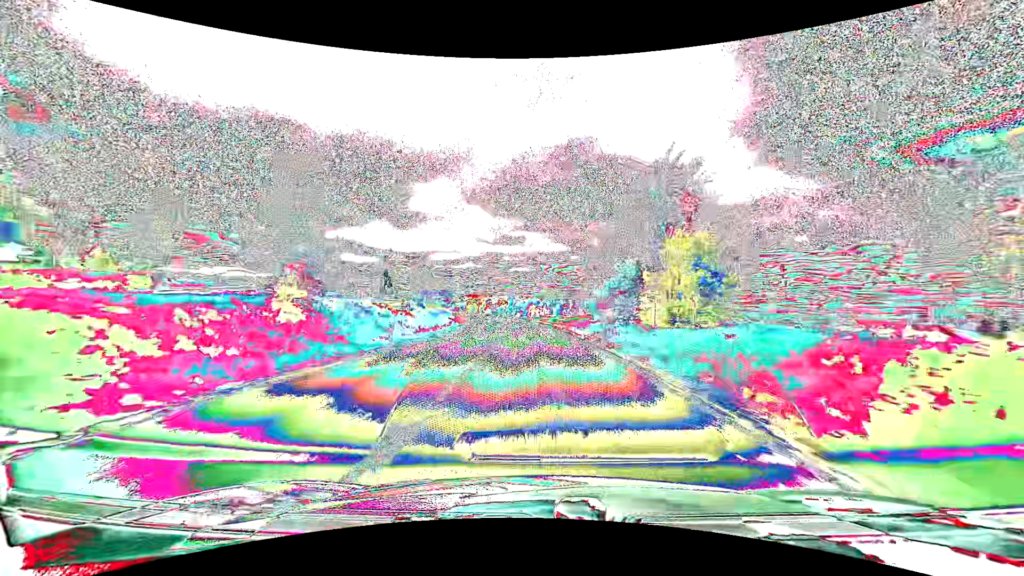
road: primary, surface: asphalt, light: Day
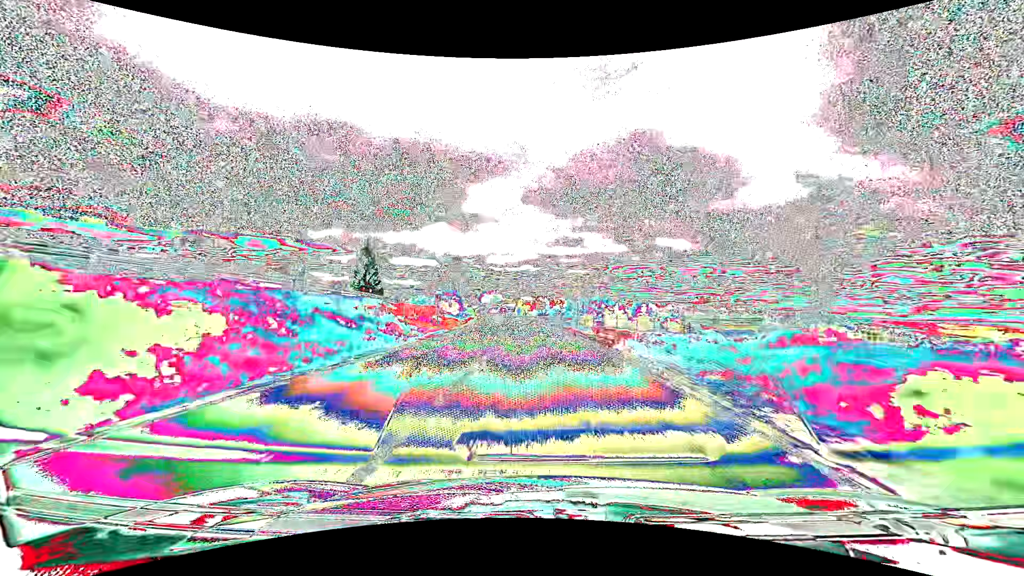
(-4.0, +72.7) m; -7°
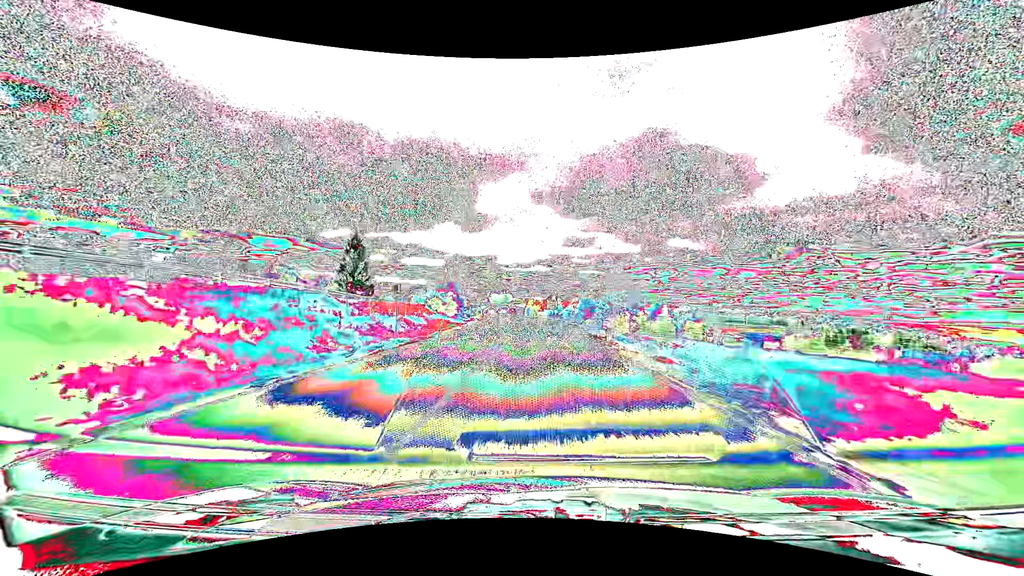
(-0.2, +14.5) m; -1°
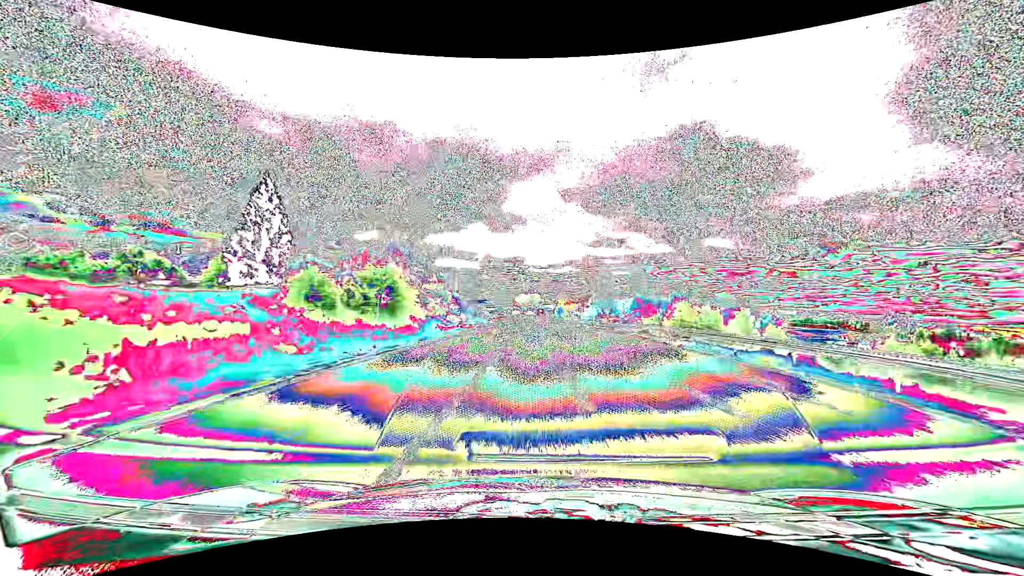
(-1.4, +43.8) m; -3°
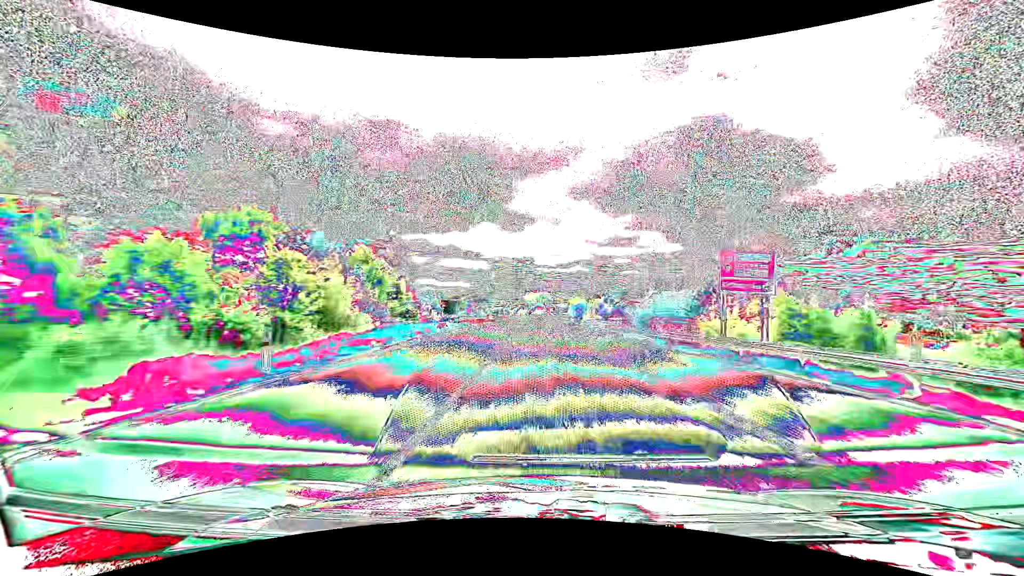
(-0.7, +44.3) m; -1°
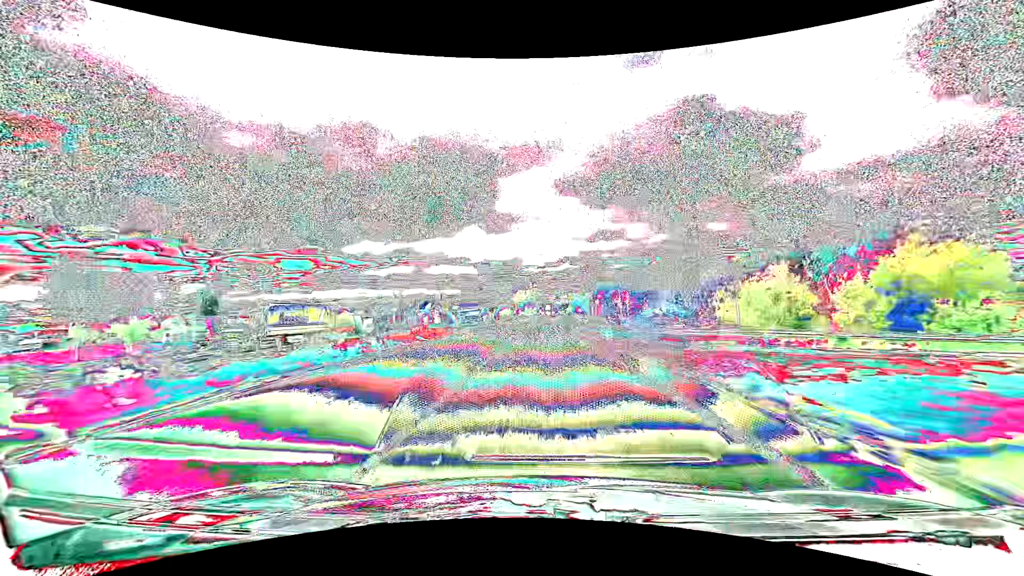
(+0.3, +74.8) m; +1°
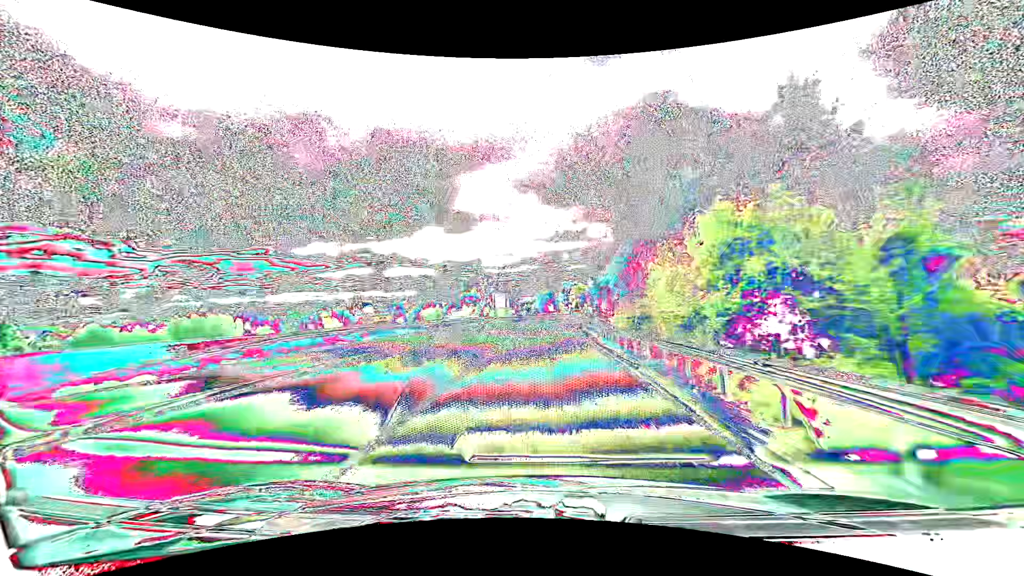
(+2.5, +76.0) m; +5°
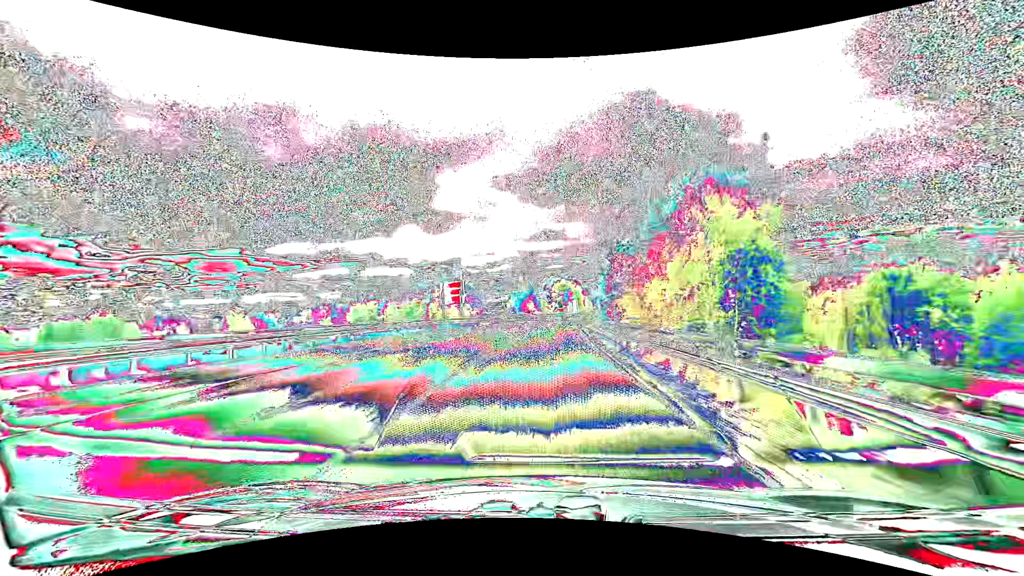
(+0.6, +30.7) m; +2°
(0, +10) (0, +20) (+1, +30) (+1, +40) (+2, +50) (+2, +60) (+3, +70) (+4, +80) (+5, +90) (+7, +100) m
